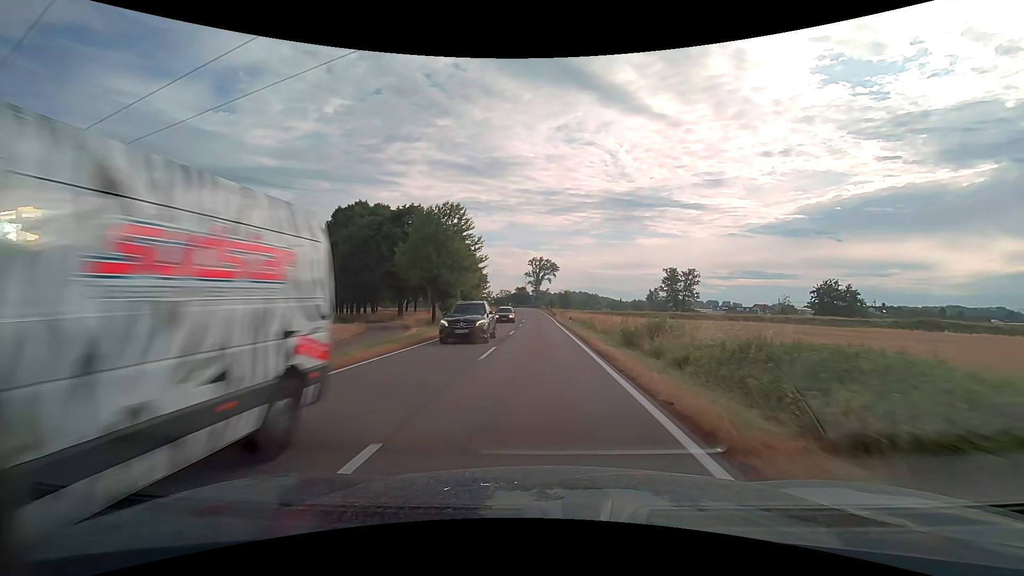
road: secondary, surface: asphalt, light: Day
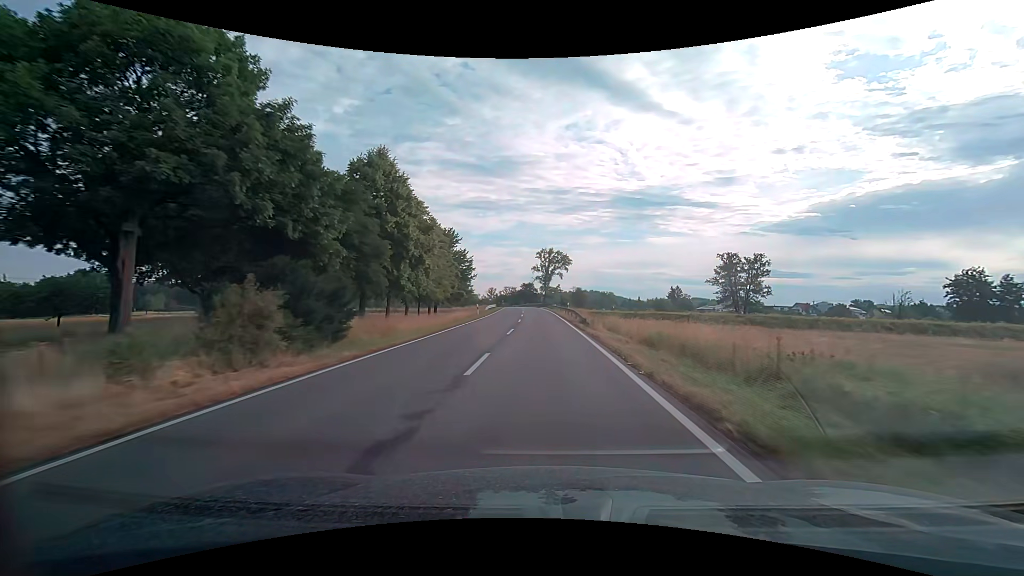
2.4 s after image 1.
(-0.4, +39.9) m; -2°
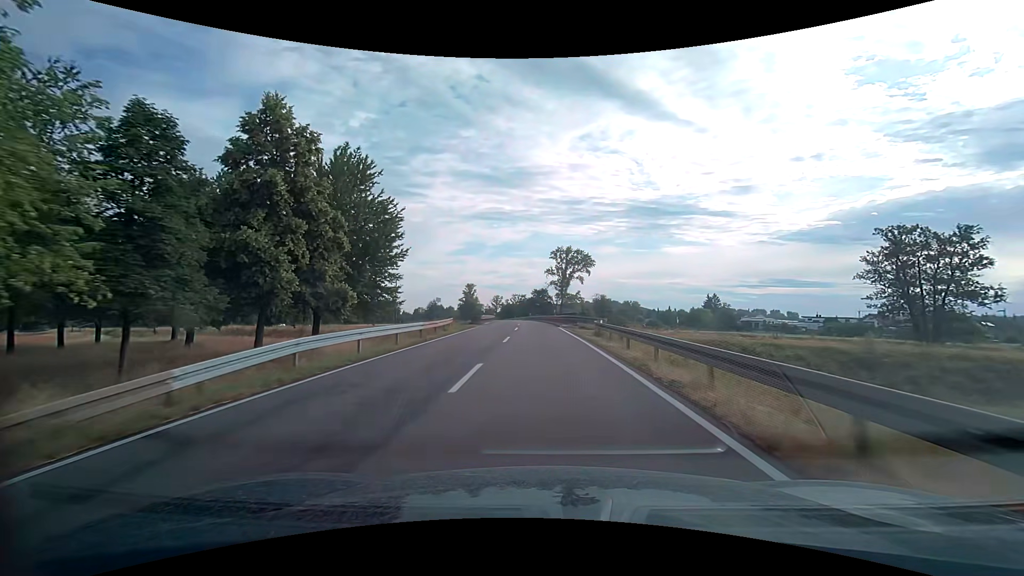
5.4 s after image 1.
(0.0, +49.0) m; -1°
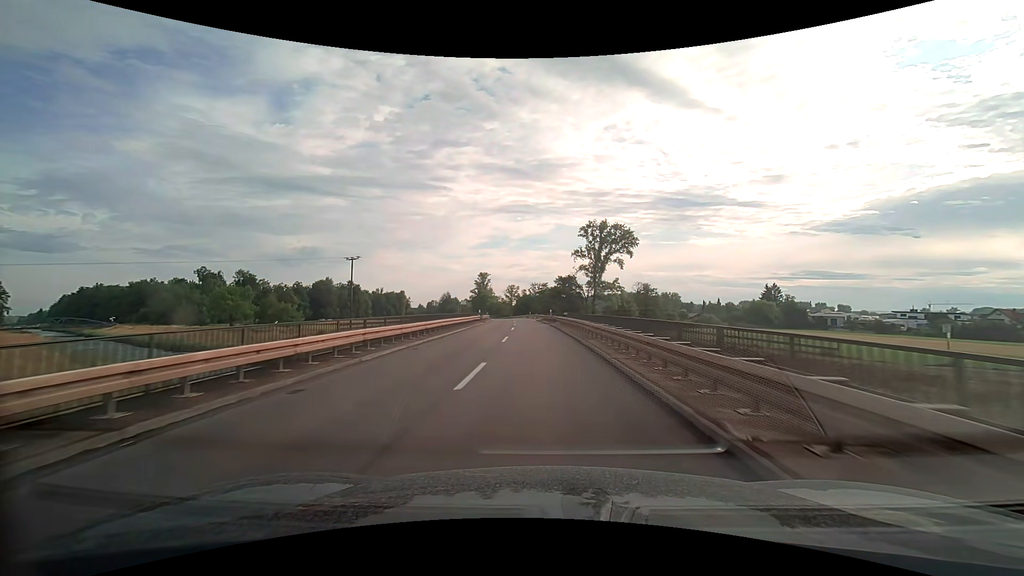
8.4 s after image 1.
(-0.7, +47.9) m; -3°
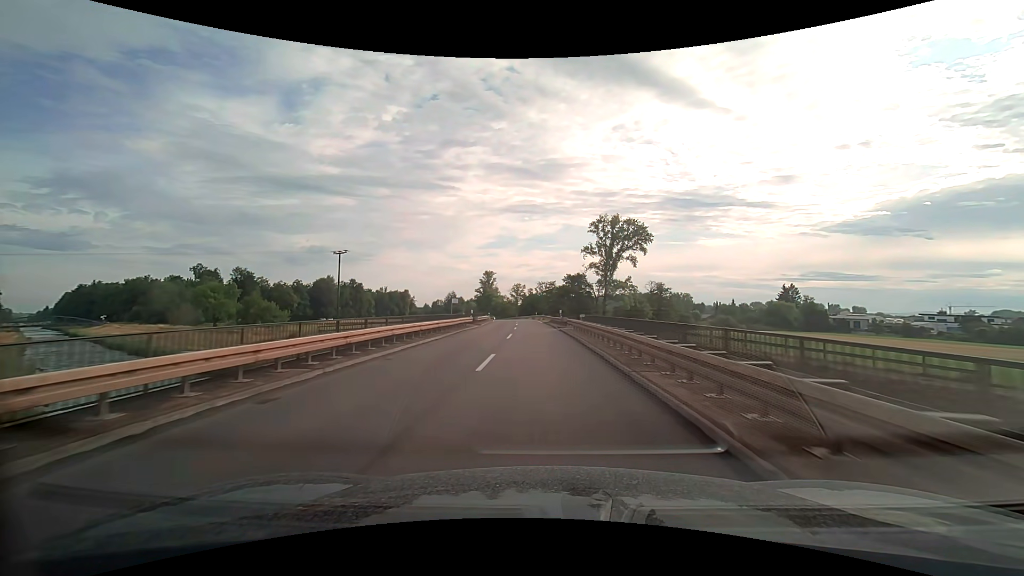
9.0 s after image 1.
(-0.1, +9.5) m; -1°
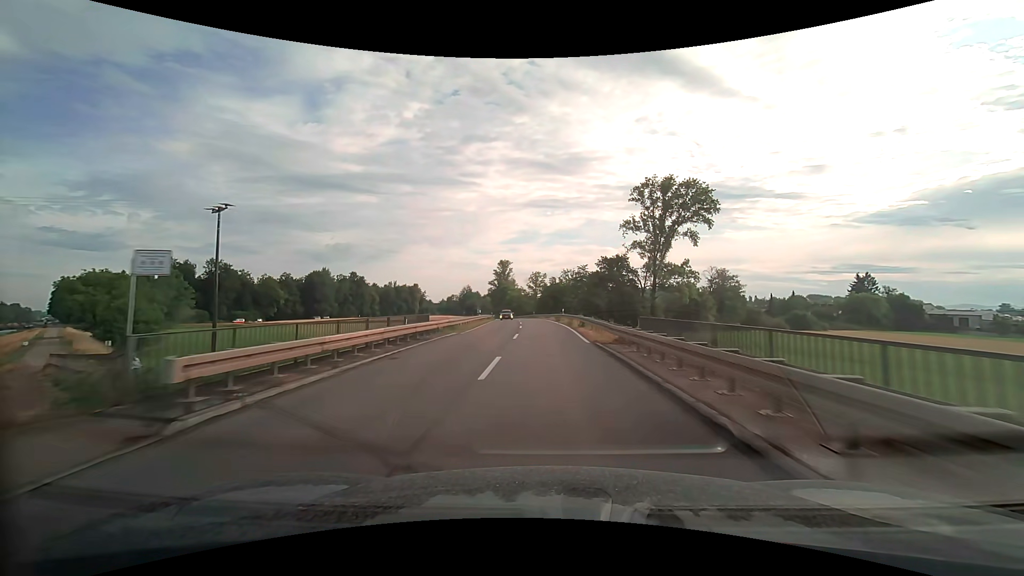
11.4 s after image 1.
(-1.0, +38.0) m; -3°
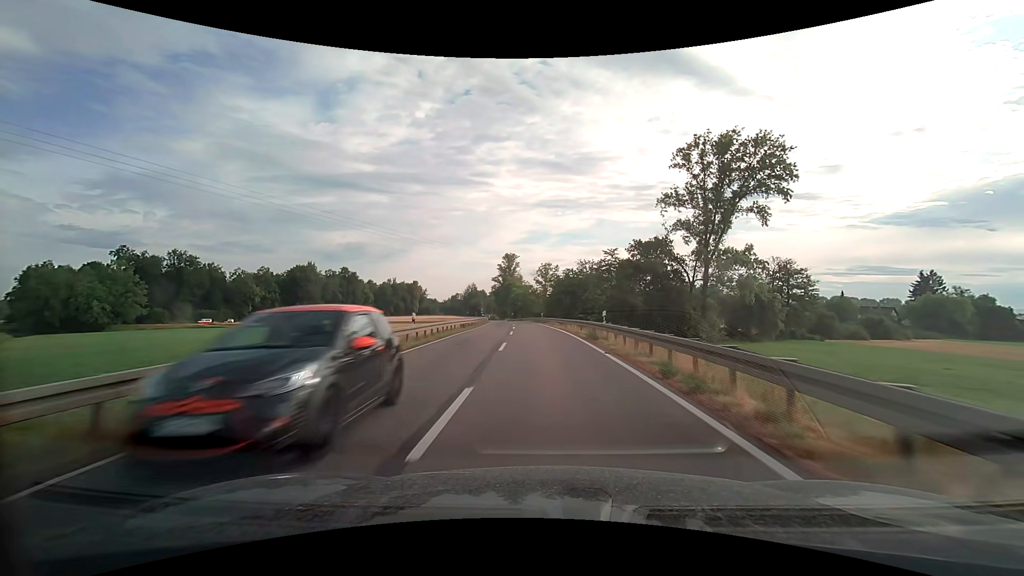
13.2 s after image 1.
(-0.3, +28.6) m; -1°
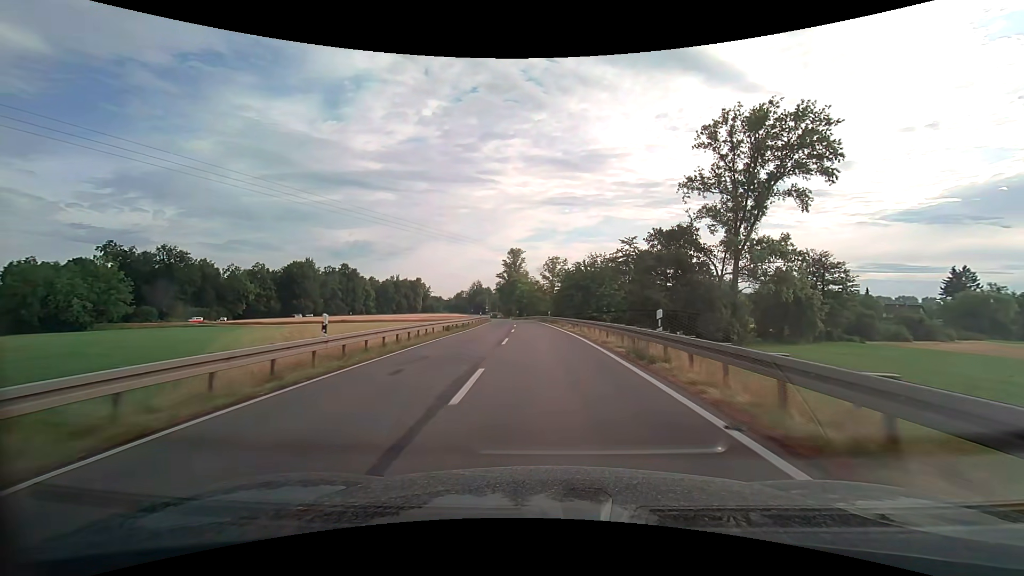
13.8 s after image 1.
(-0.1, +9.6) m; -1°
(0, +10) (0, +20) (-1, +30) (-1, +40) (-2, +50) (-2, +60) (-3, +70) (-4, +80) (-5, +90) (-5, +100) m
